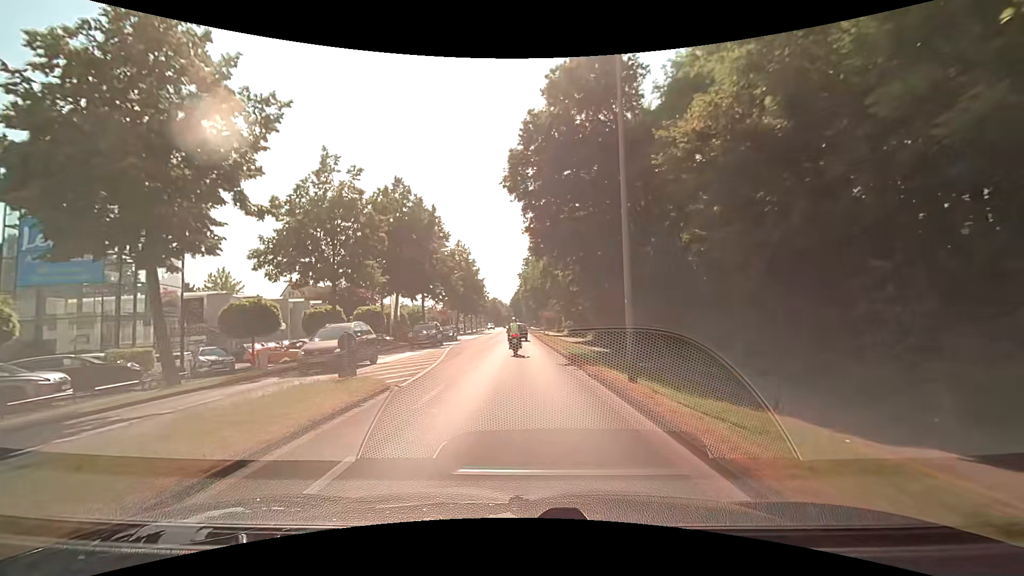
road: secondary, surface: asphalt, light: Day
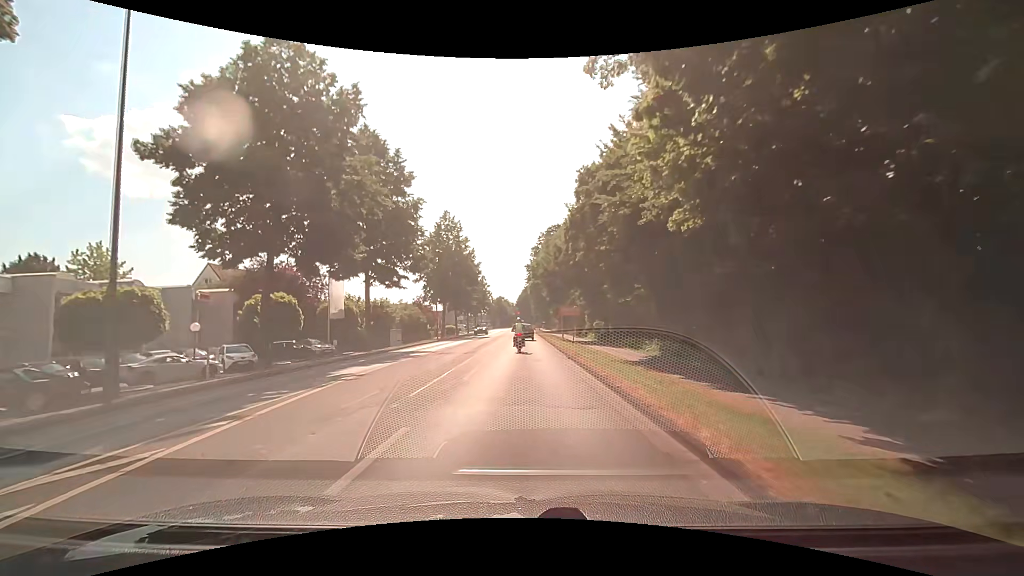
(-0.4, +23.4) m; -2°
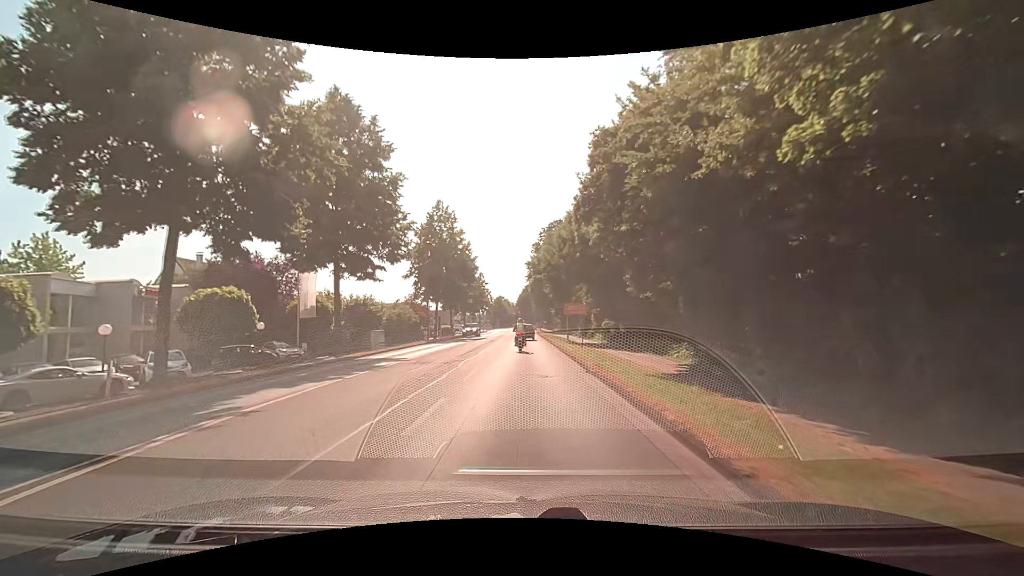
(0.0, +5.8) m; 0°
